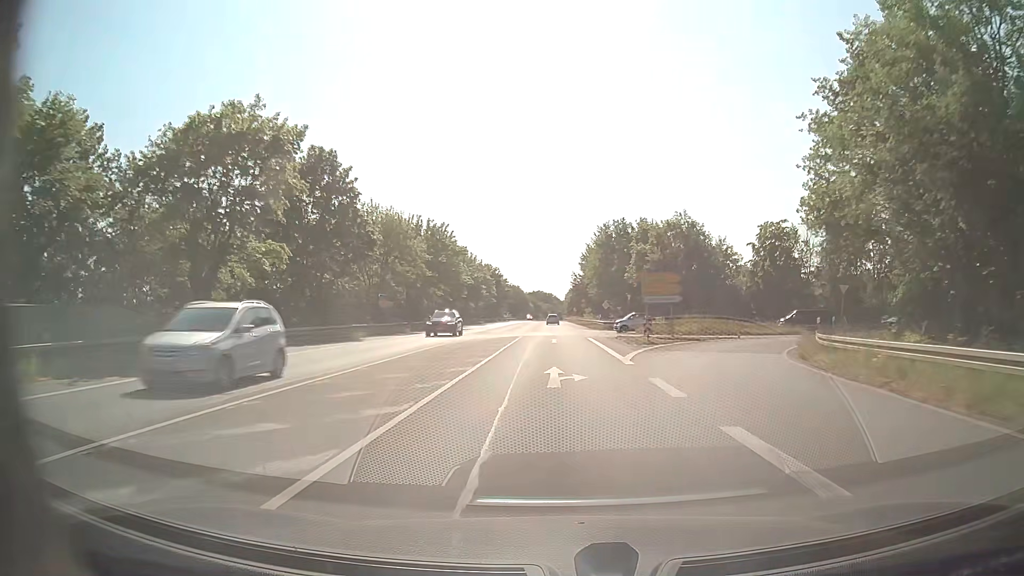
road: secondary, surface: asphalt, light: Day
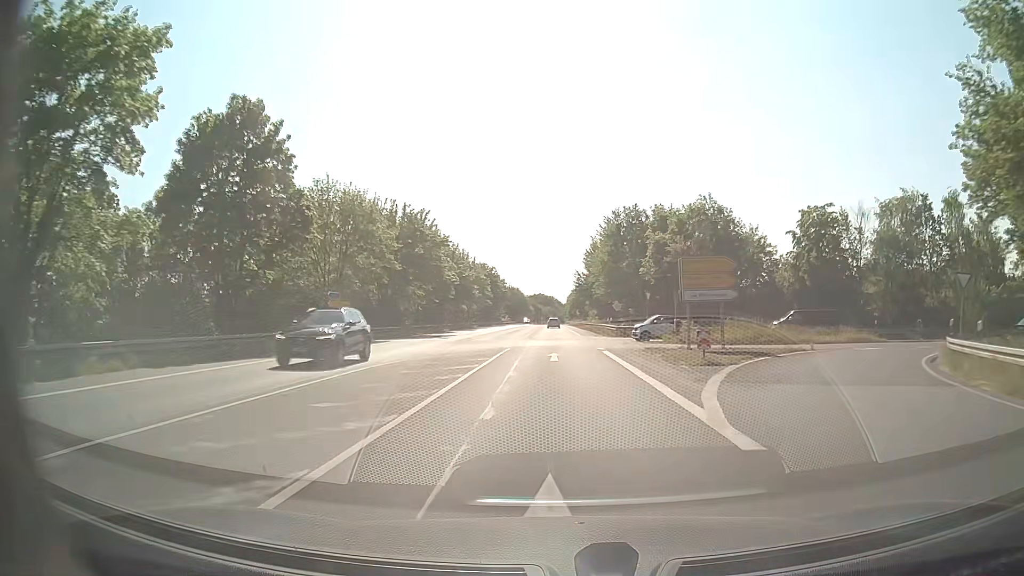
(0.0, +11.5) m; 0°
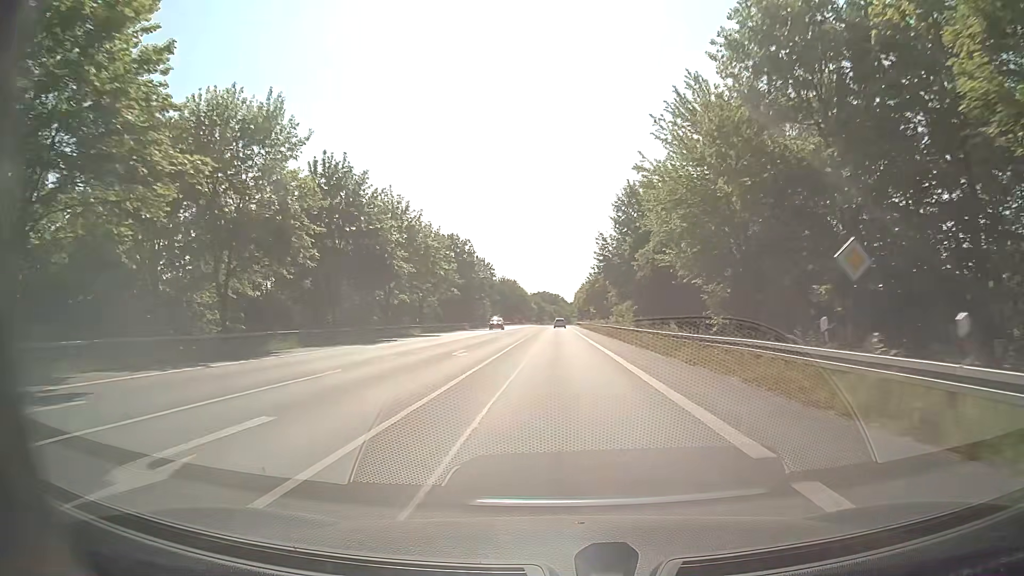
(-0.4, +45.9) m; -1°
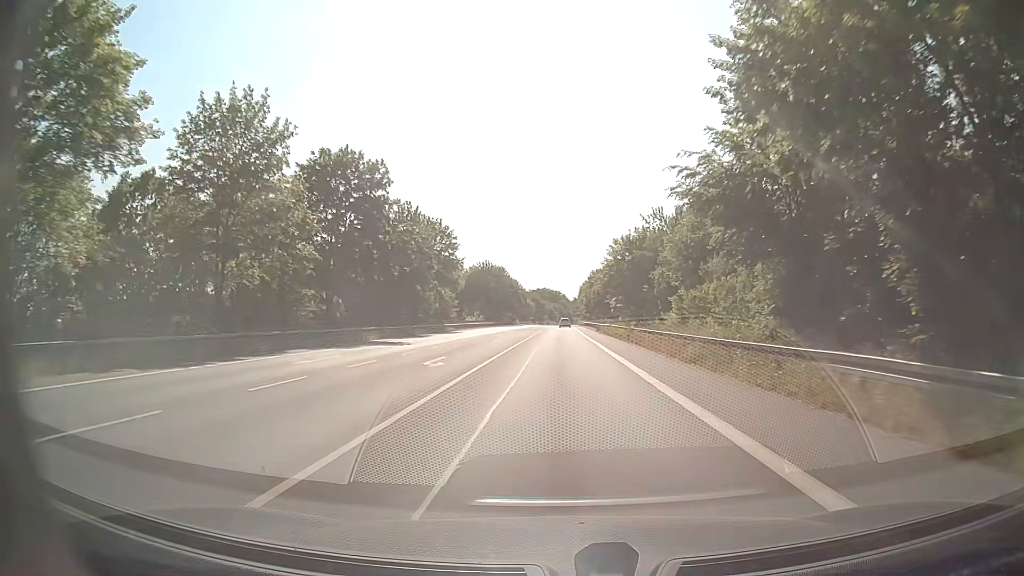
(+0.1, +45.9) m; 0°
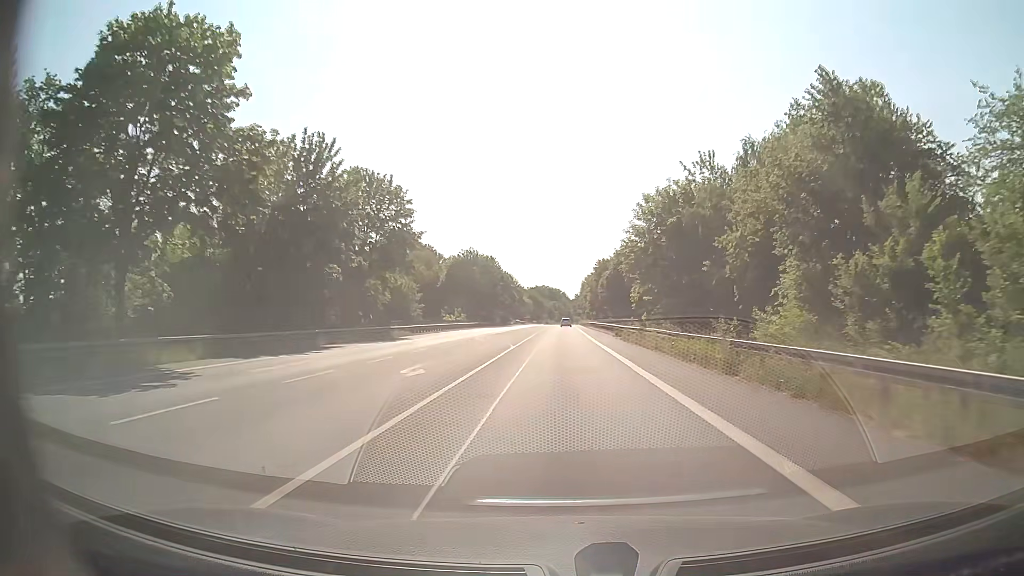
(+0.1, +22.9) m; 0°
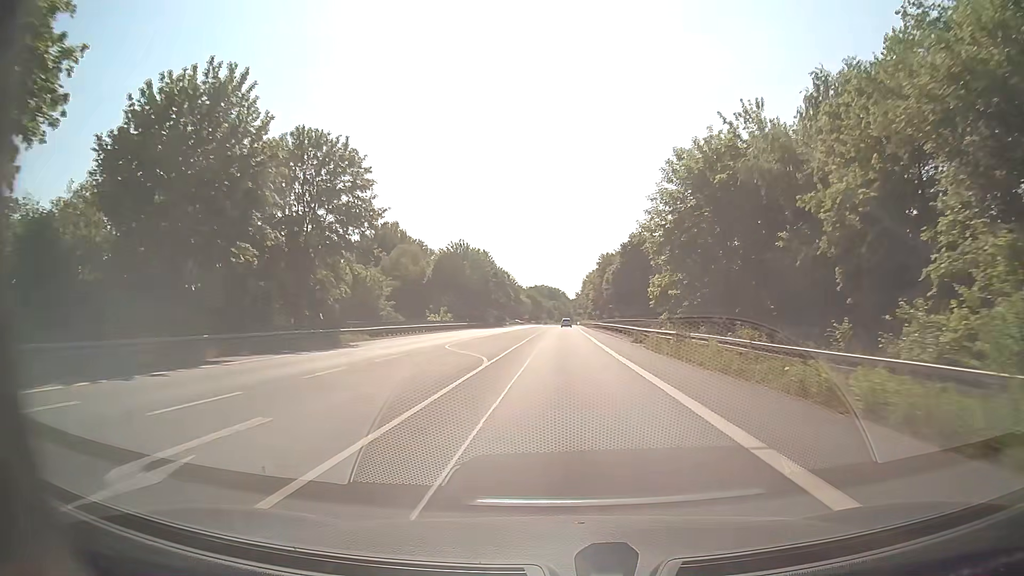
(0.0, +11.5) m; 0°
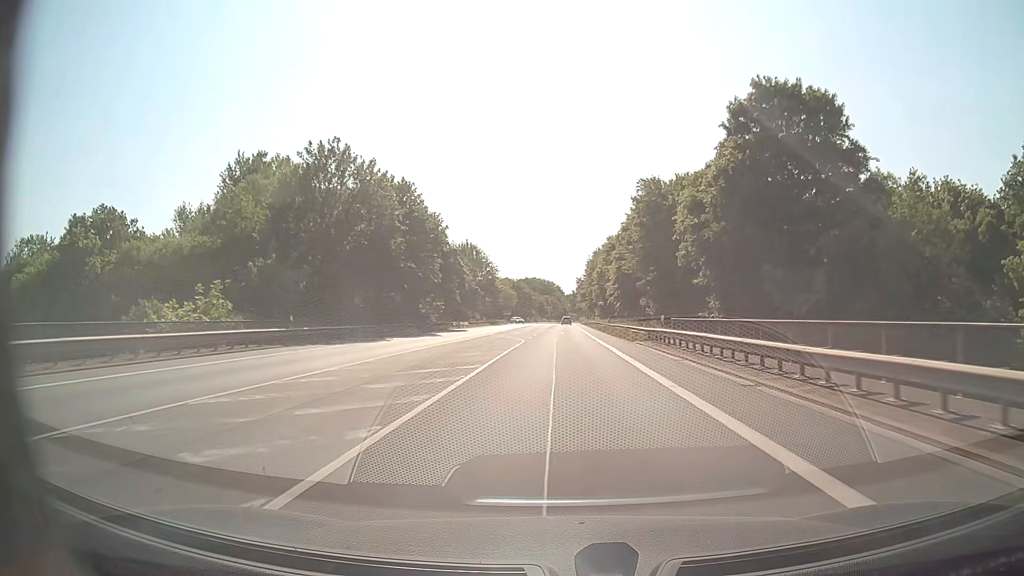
(+0.1, +57.5) m; 0°
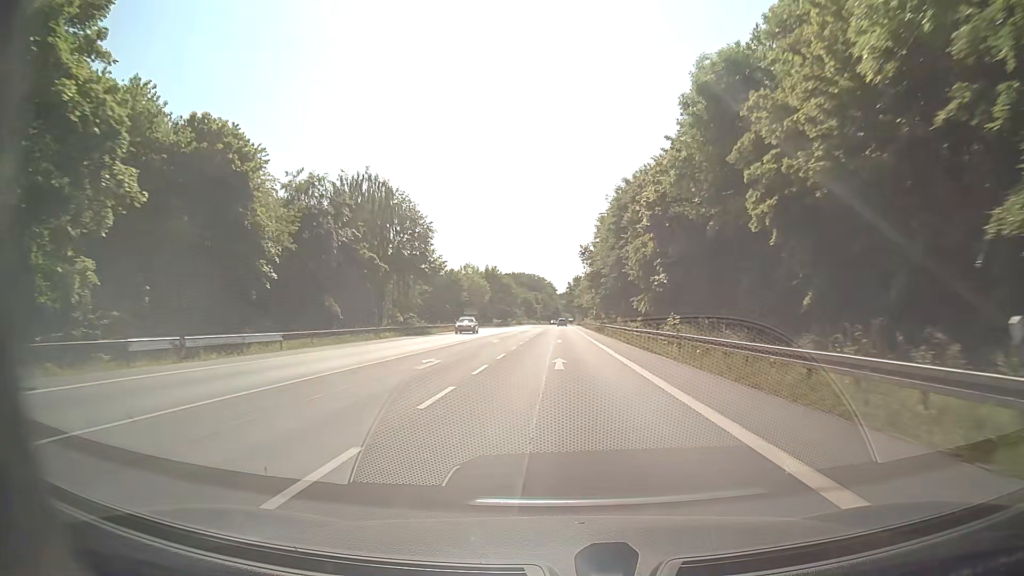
(+0.5, +57.6) m; +1°
(0, +10) (0, +20) (0, +30) (0, +40) (0, +50) (0, +60) (0, +70) (0, +80) (0, +90) (0, +100) m
